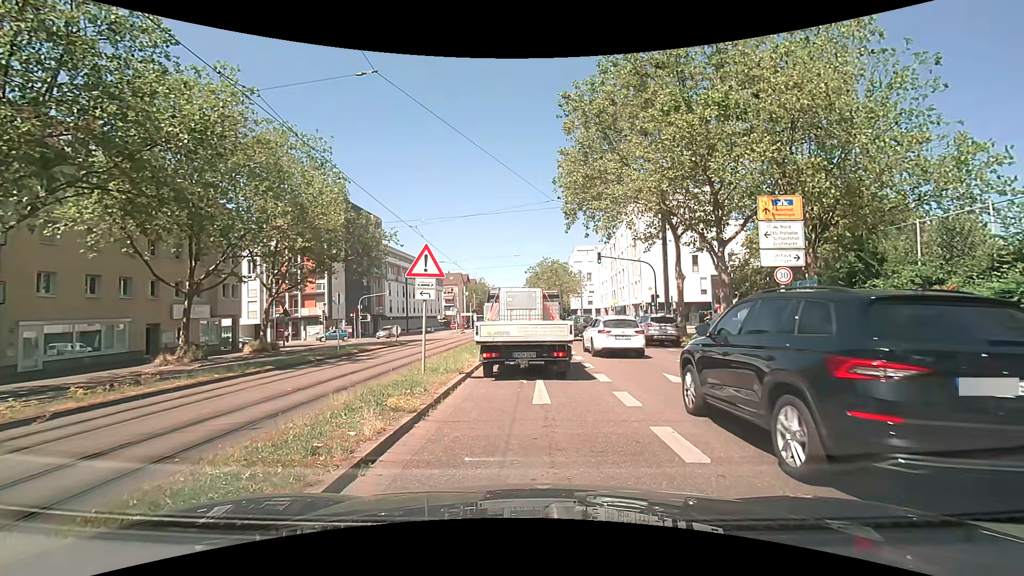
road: primary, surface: asphalt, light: Day
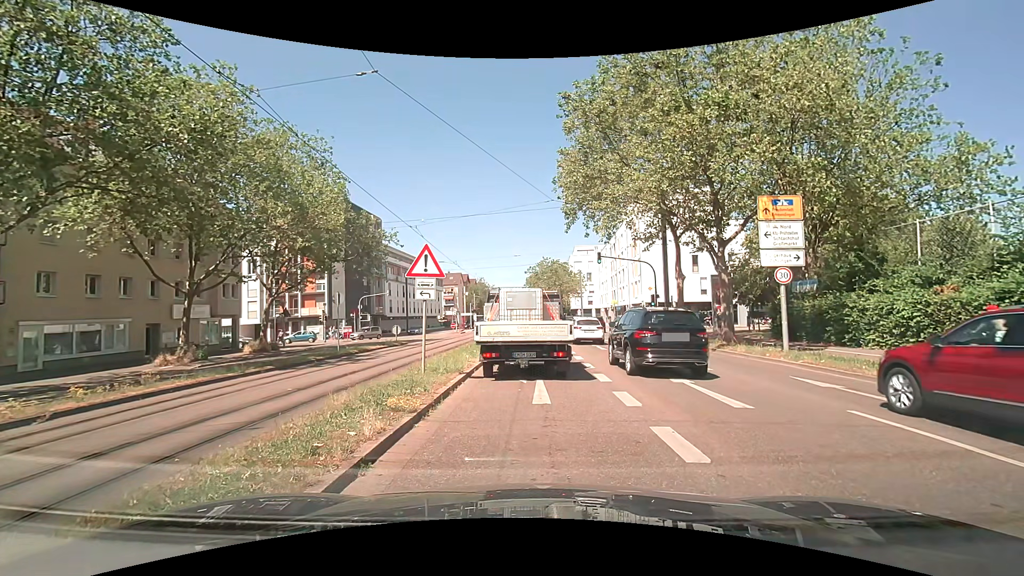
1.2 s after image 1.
(0.0, 0.0) m; 0°
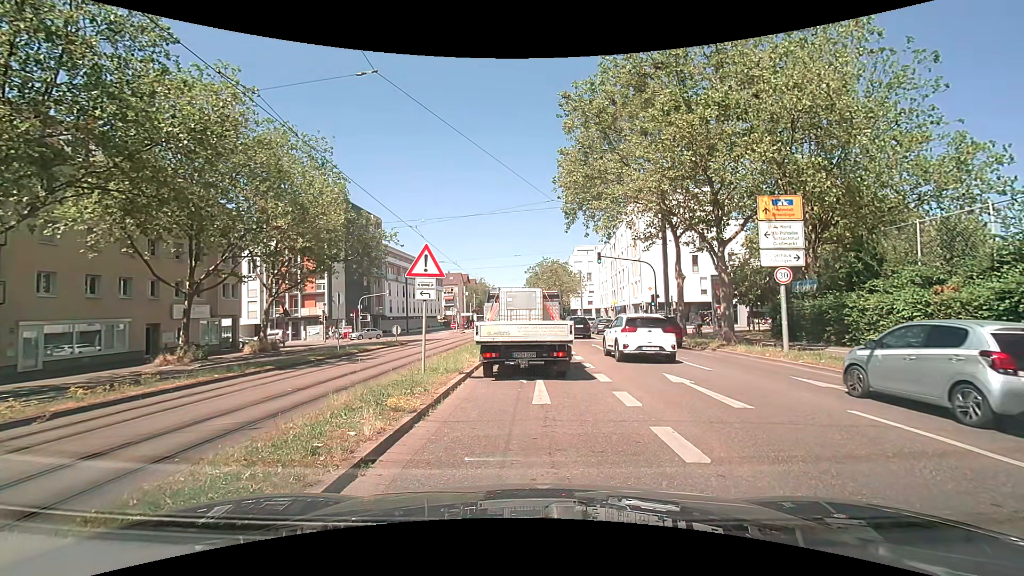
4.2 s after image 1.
(0.0, 0.0) m; 0°
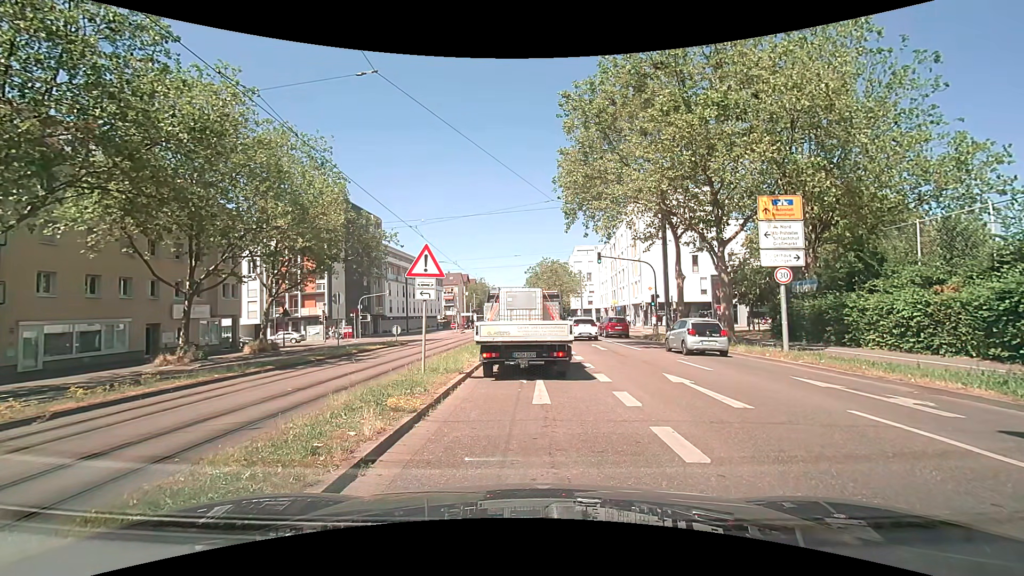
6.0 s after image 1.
(0.0, 0.0) m; 0°
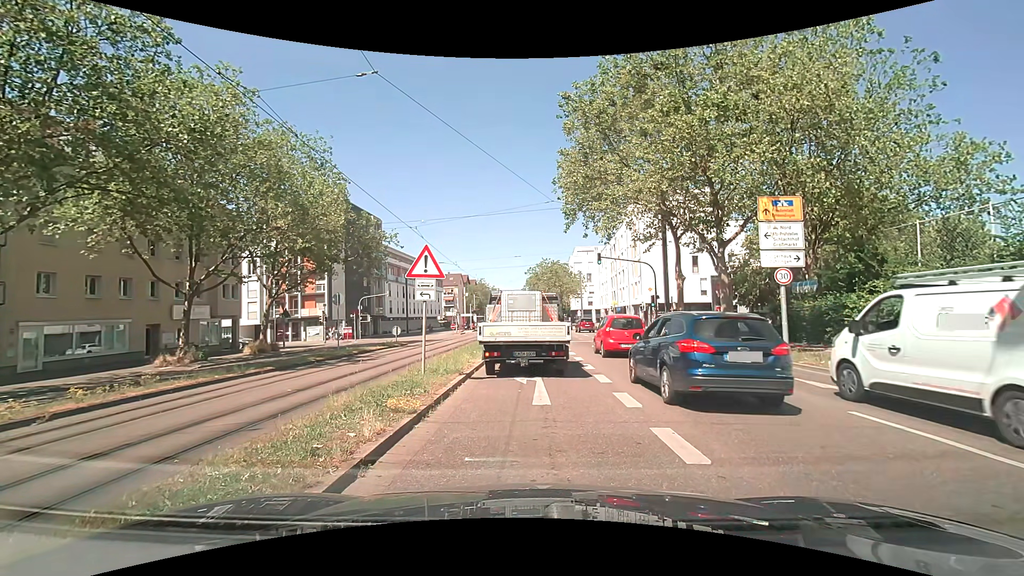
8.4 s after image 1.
(0.0, 0.0) m; 0°
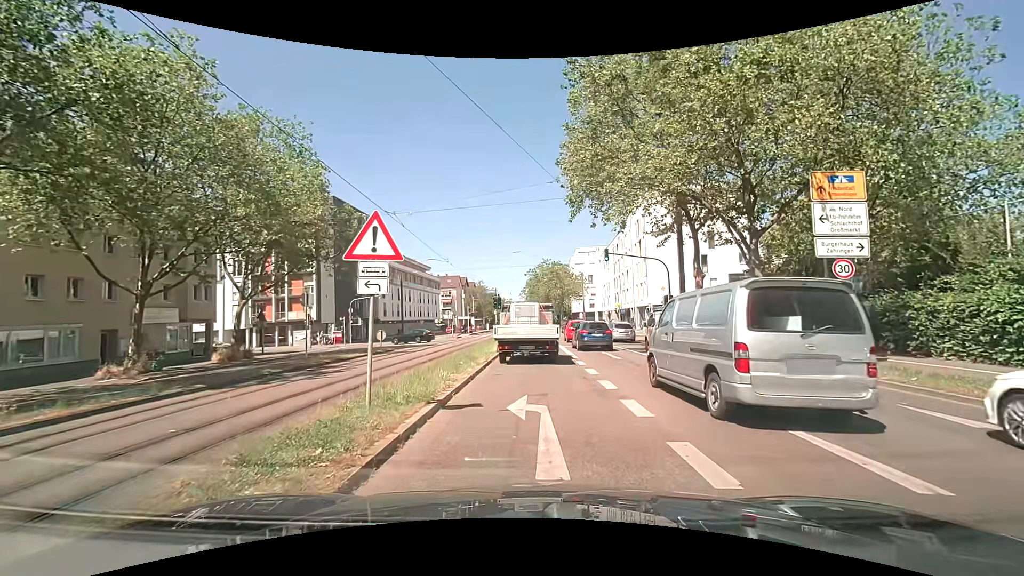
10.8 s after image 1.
(+0.1, +3.7) m; +2°
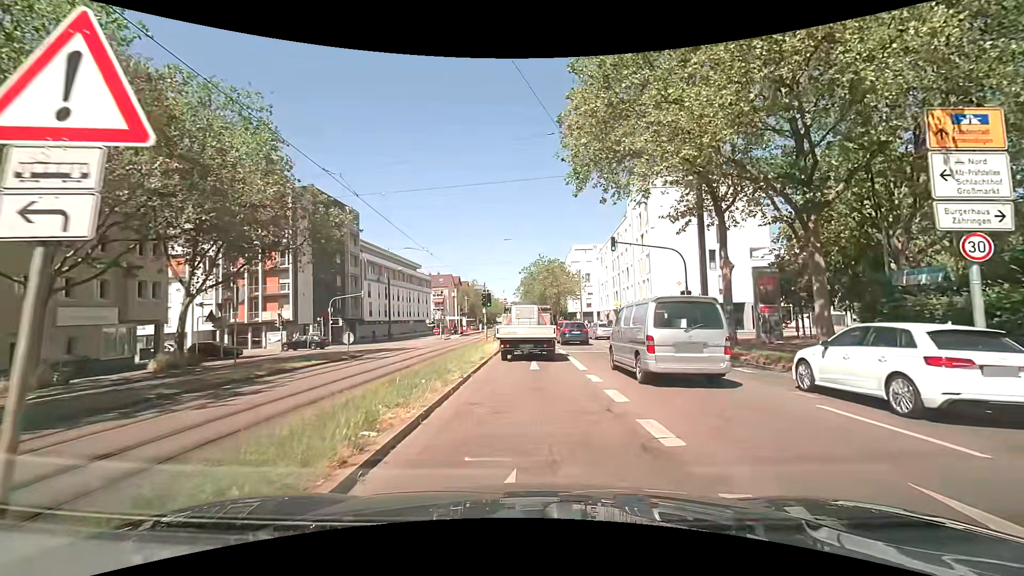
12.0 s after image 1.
(0.0, +4.9) m; +1°
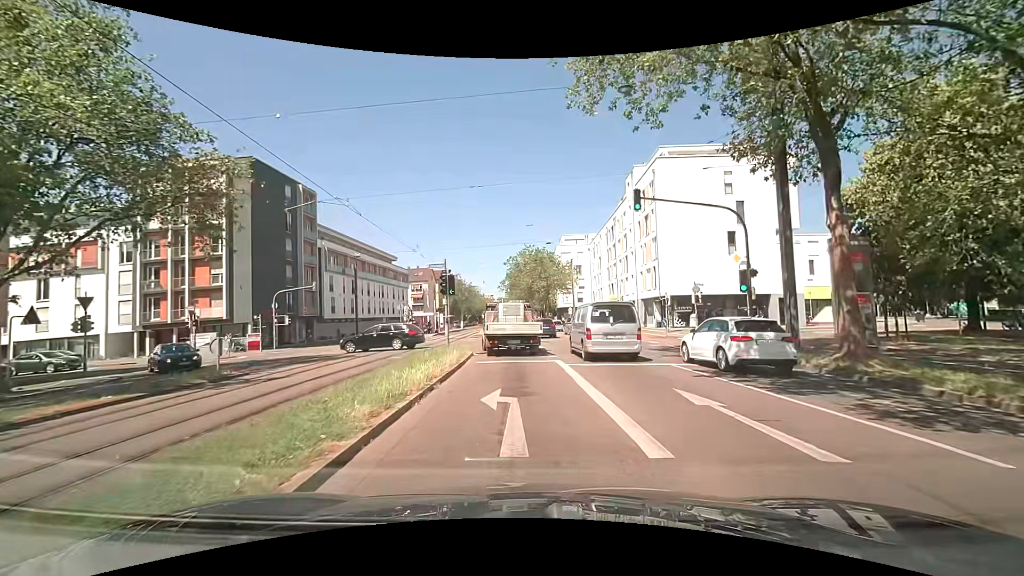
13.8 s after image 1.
(+0.1, +9.8) m; +2°
(0, +10) (-1, +20) (-4, +29) (-11, +36) (-20, +39) (-30, +40) (-40, +39) (-50, +39) (-60, +39) (-70, +39) m
